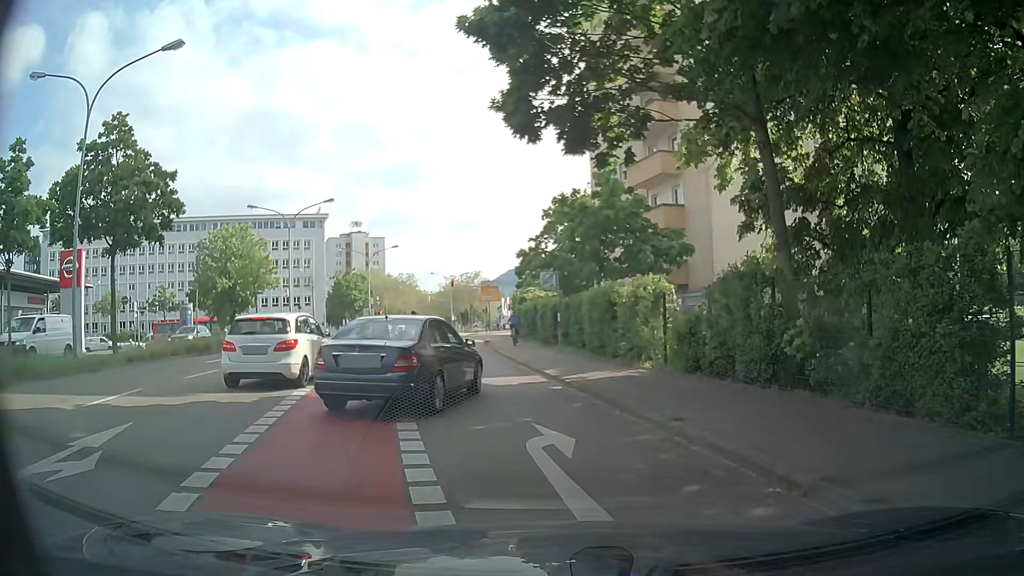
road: secondary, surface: asphalt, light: Day
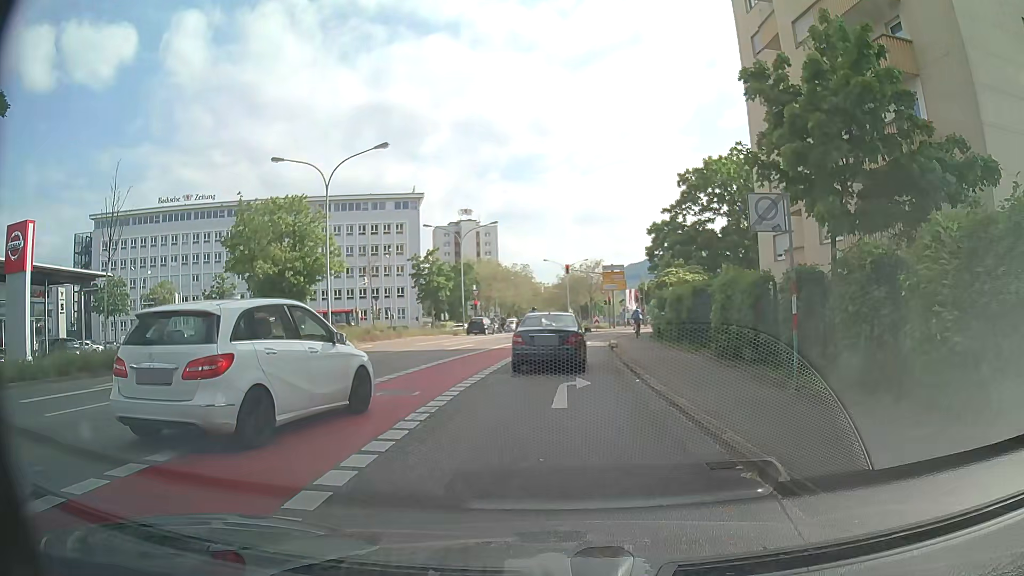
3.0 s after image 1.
(-1.4, +14.3) m; -9°
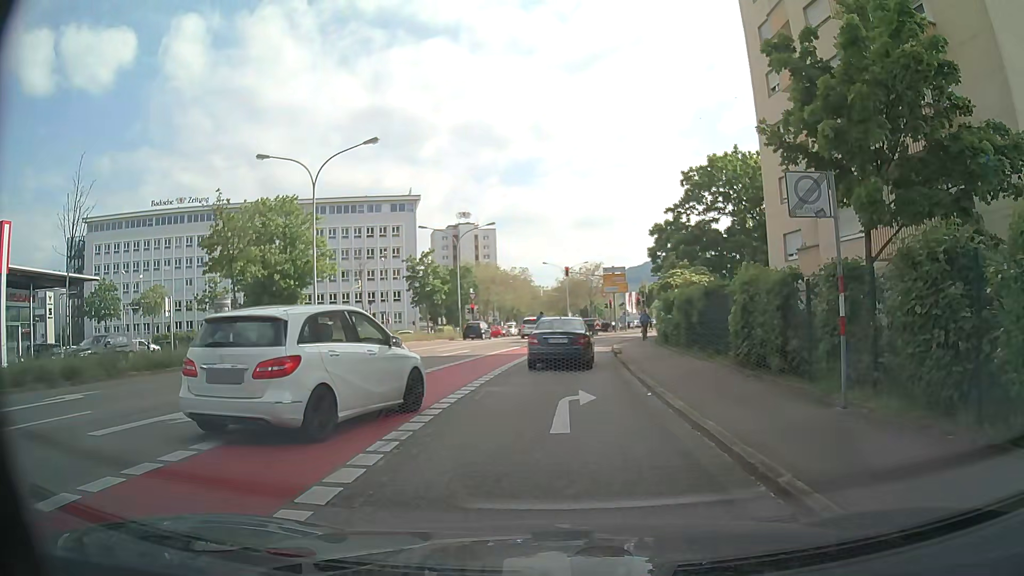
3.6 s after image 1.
(-0.1, +1.8) m; -2°
